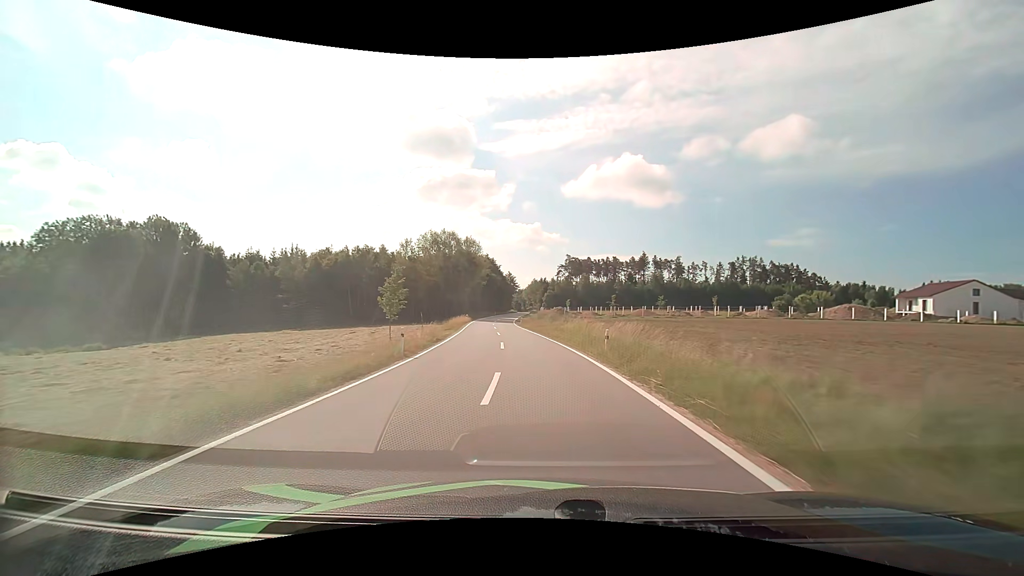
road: tertiary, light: Day
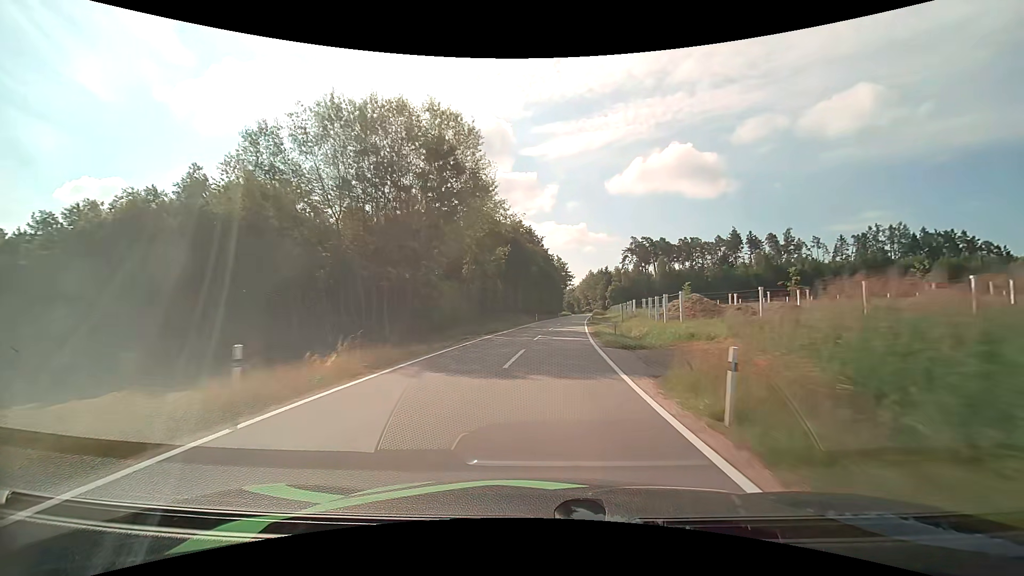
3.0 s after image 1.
(-4.0, +56.0) m; -6°
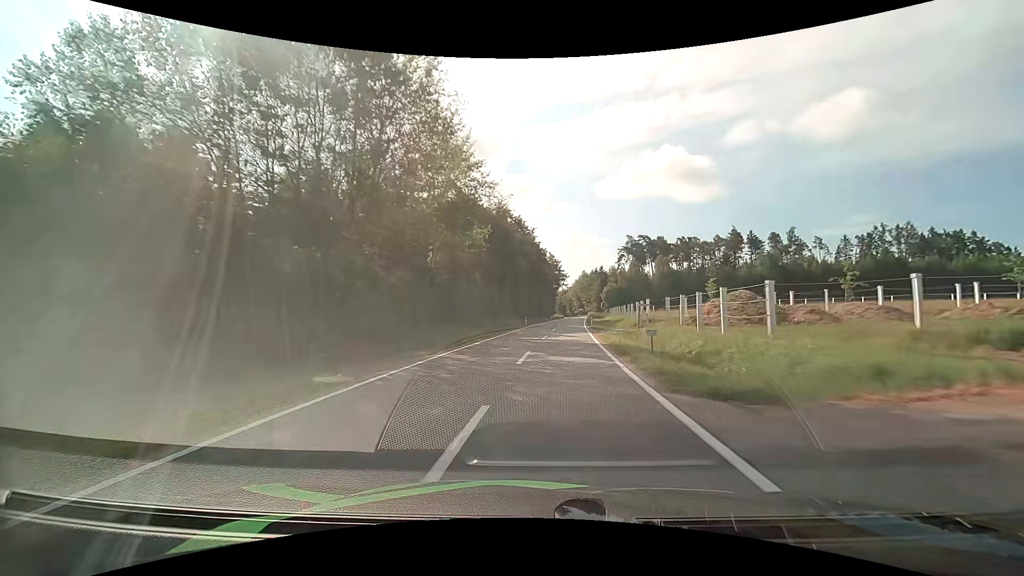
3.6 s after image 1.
(0.0, +10.5) m; +1°
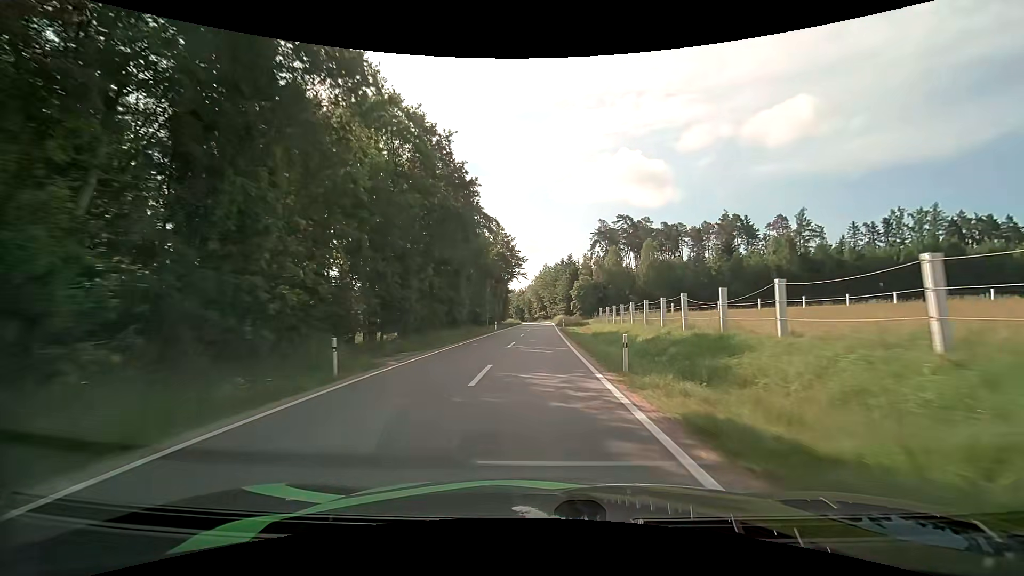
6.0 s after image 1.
(+2.4, +39.9) m; +5°
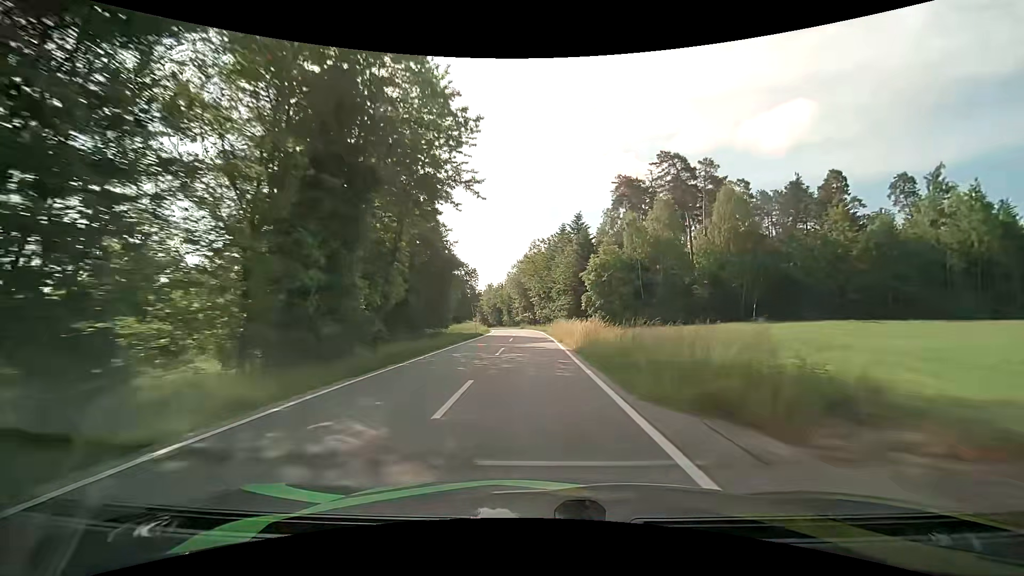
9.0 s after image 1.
(0.0, +51.3) m; +1°
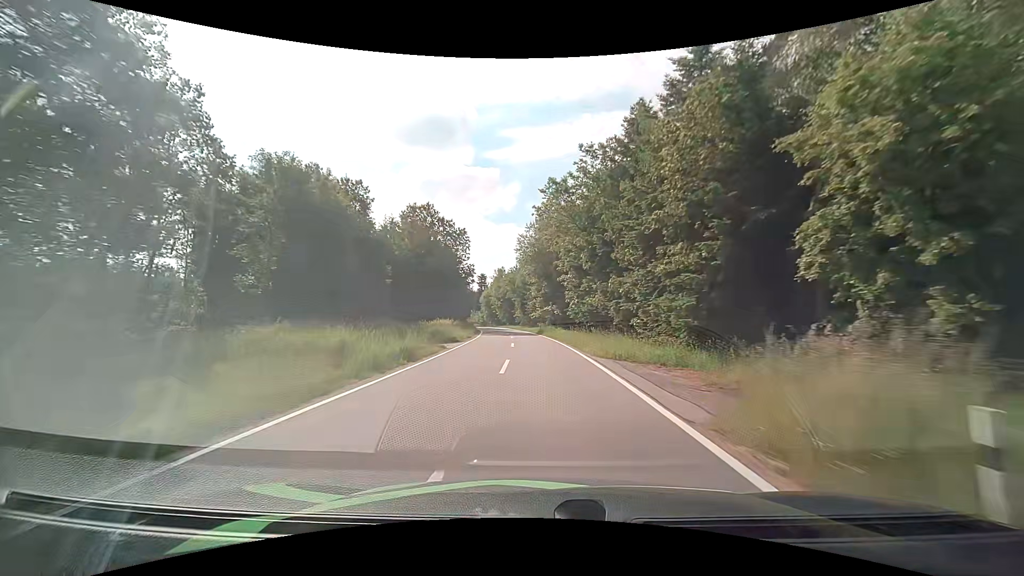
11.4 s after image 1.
(-1.1, +42.8) m; -2°
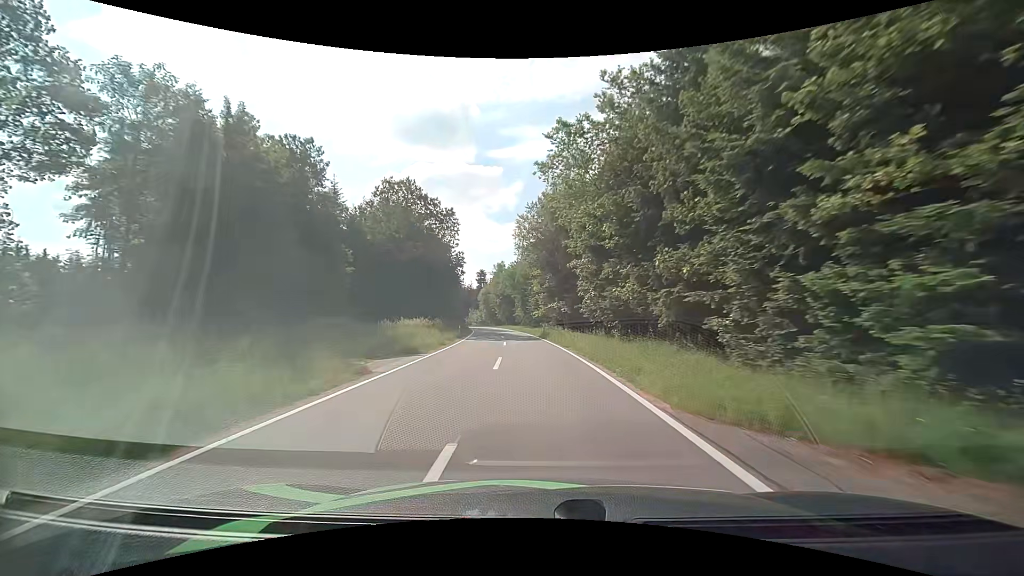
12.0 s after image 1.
(0.0, +11.1) m; 0°
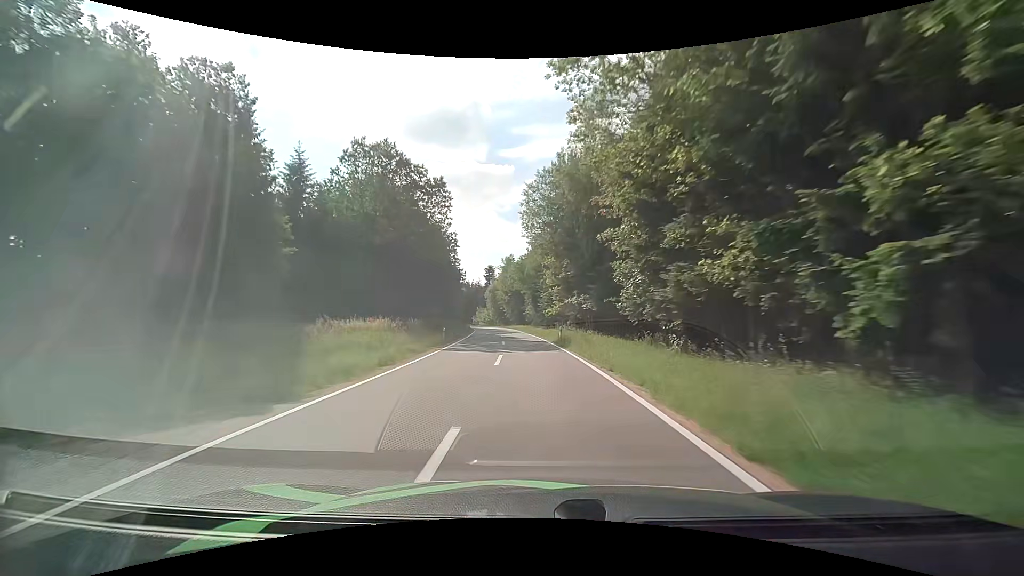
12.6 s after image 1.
(-0.1, +11.4) m; -1°
